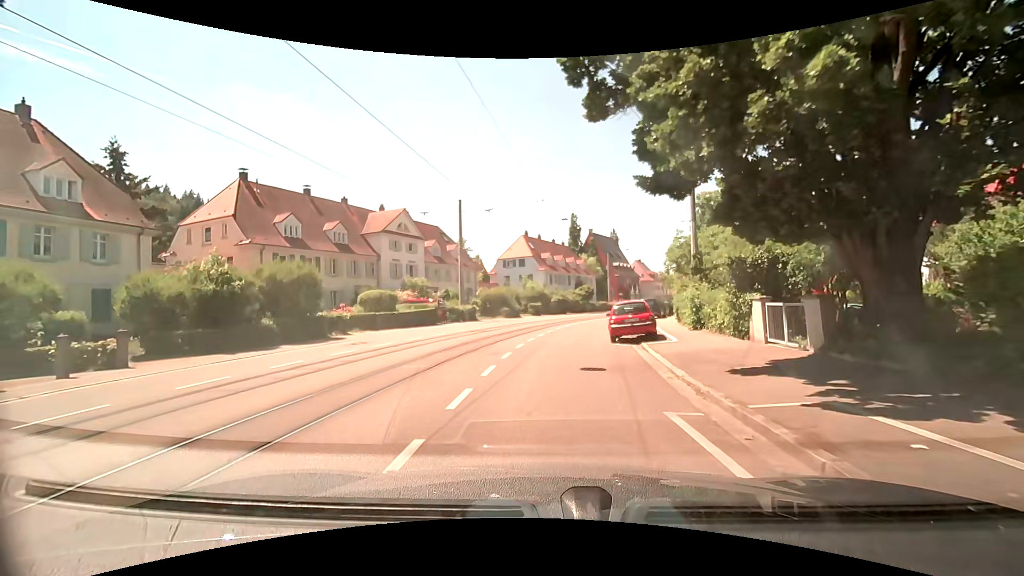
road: tertiary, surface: asphalt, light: Day
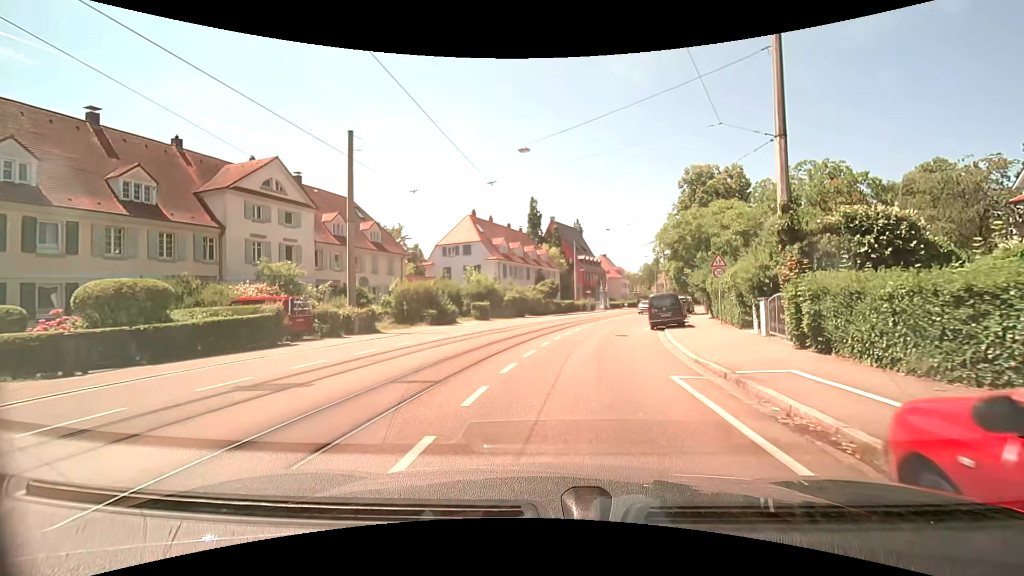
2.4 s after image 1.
(+0.1, +17.8) m; +4°
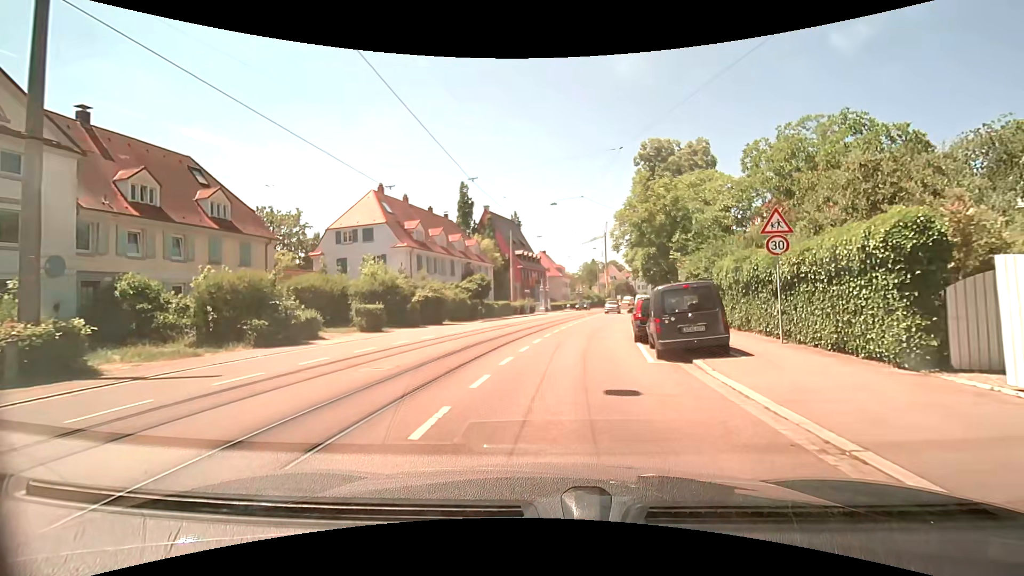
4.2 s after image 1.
(+0.8, +13.4) m; +7°
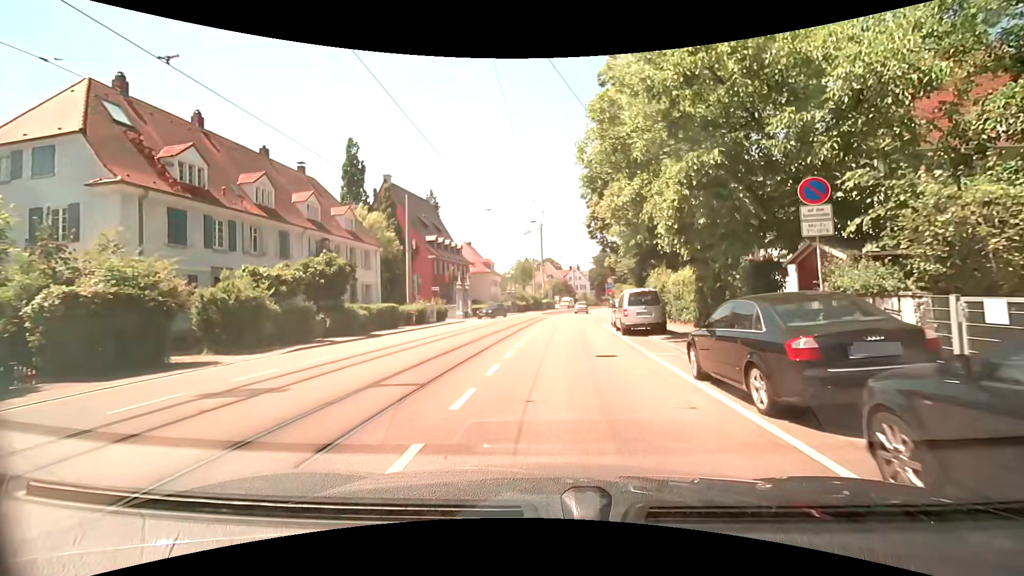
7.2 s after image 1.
(+1.4, +22.4) m; +8°
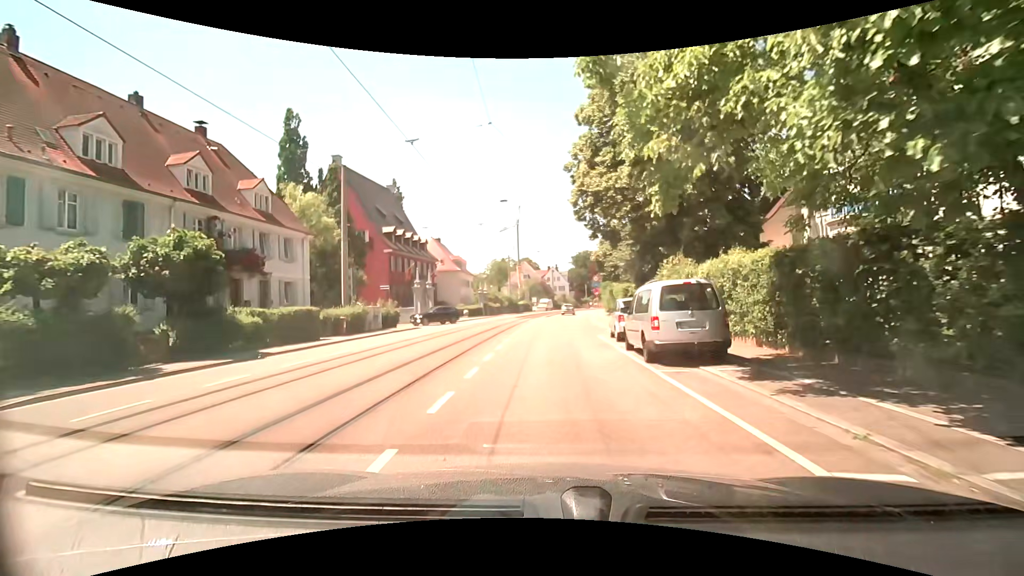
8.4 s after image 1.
(+0.1, +9.0) m; +2°
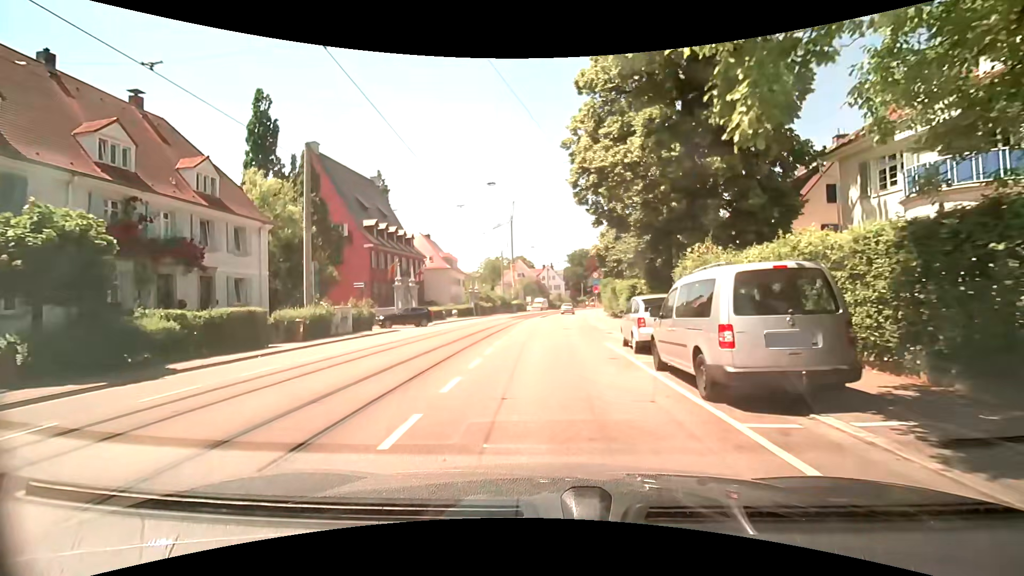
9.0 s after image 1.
(0.0, +4.5) m; +1°
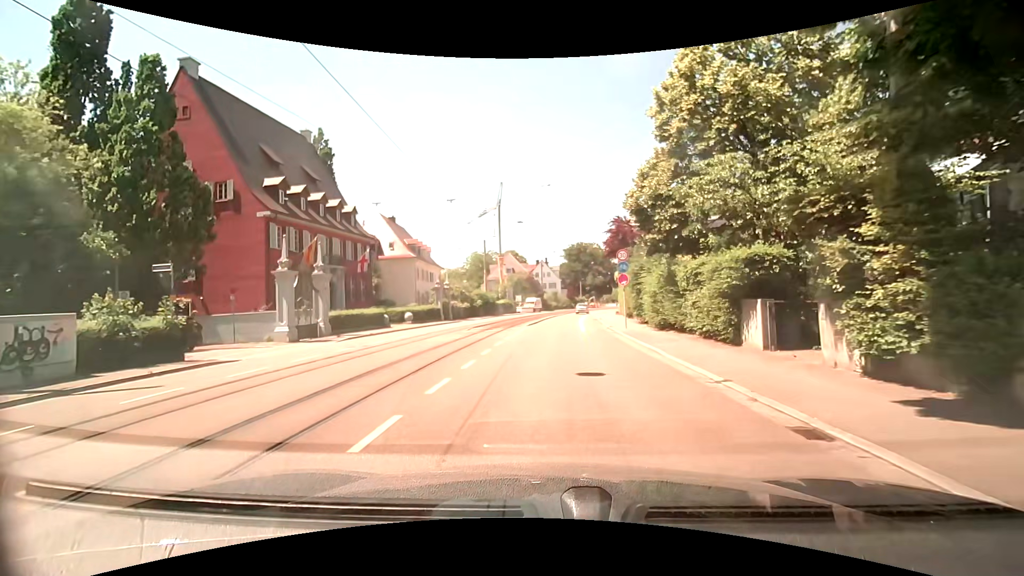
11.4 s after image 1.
(+0.1, +18.0) m; +1°
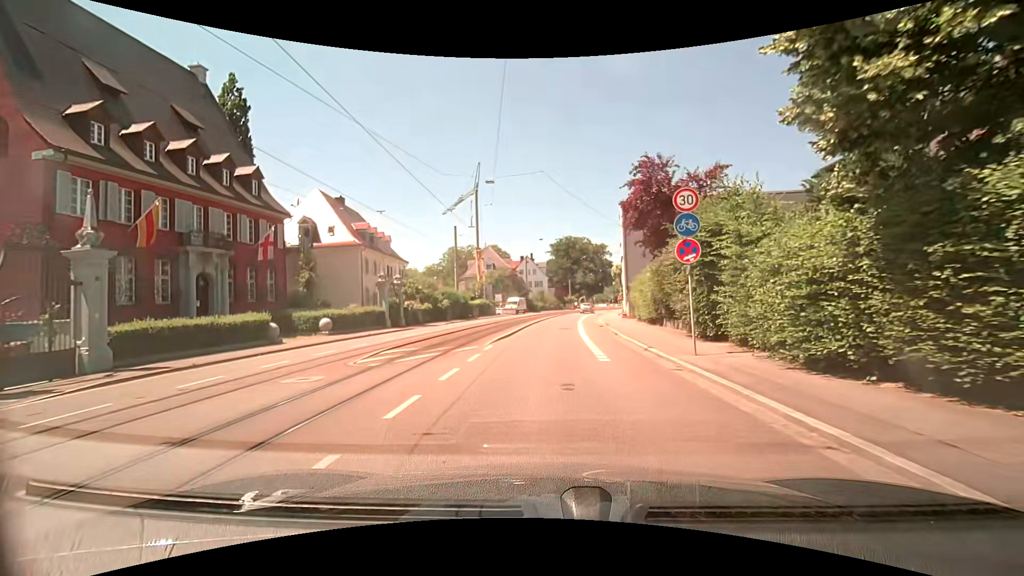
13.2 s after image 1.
(+0.2, +13.6) m; +2°
(0, +10) (0, +20) (+1, +30) (+1, +40) (+2, +50) (+3, +60) (+5, +70) (+7, +80) (+9, +89) (+14, +98) m
